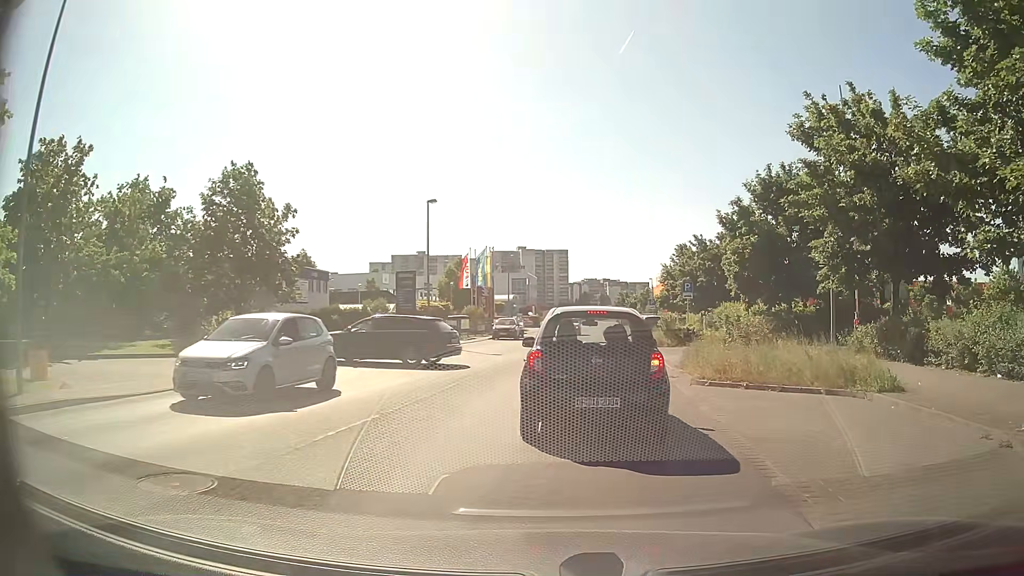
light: Day
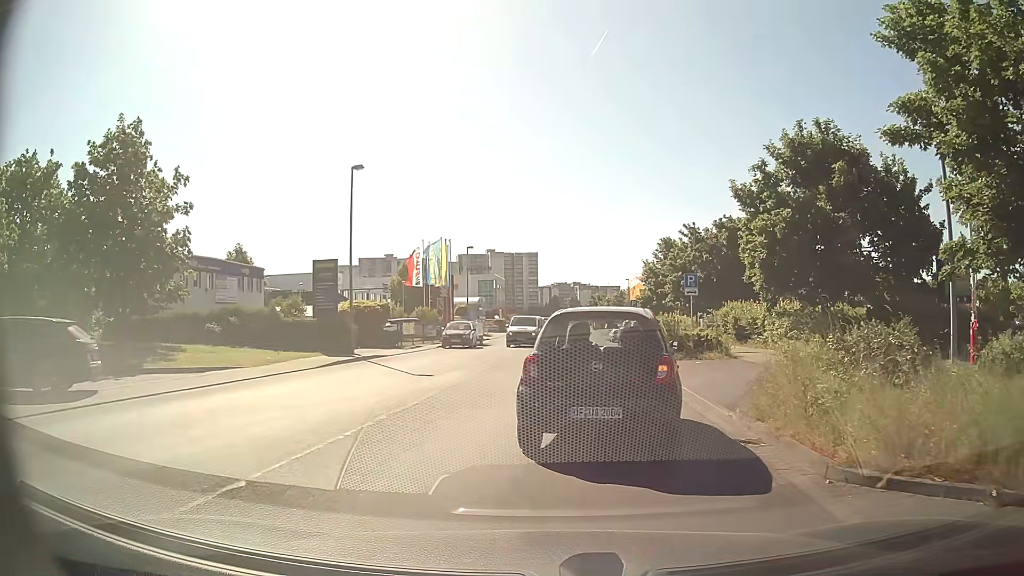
(+0.4, +8.8) m; +3°
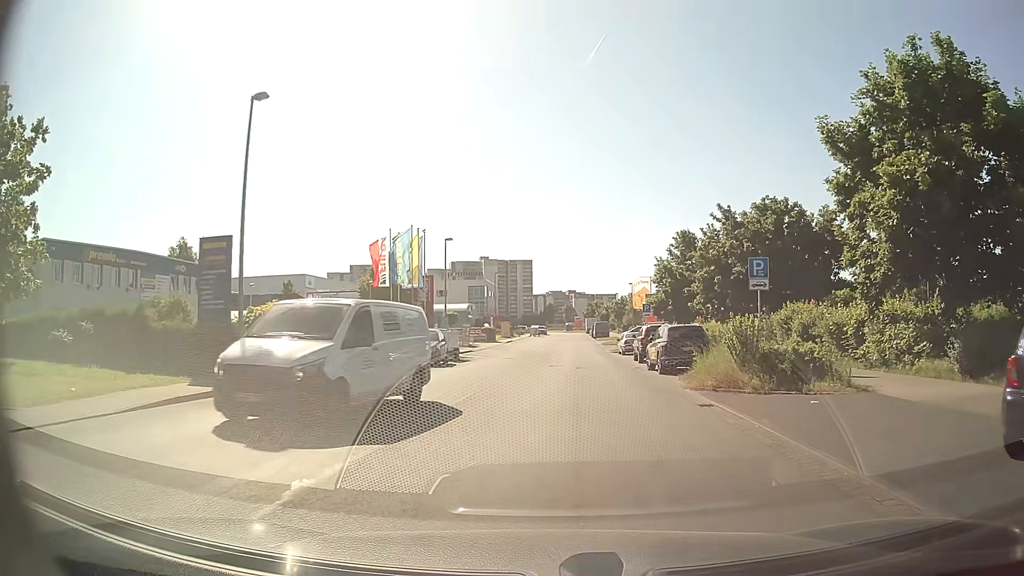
(0.0, +10.1) m; 0°
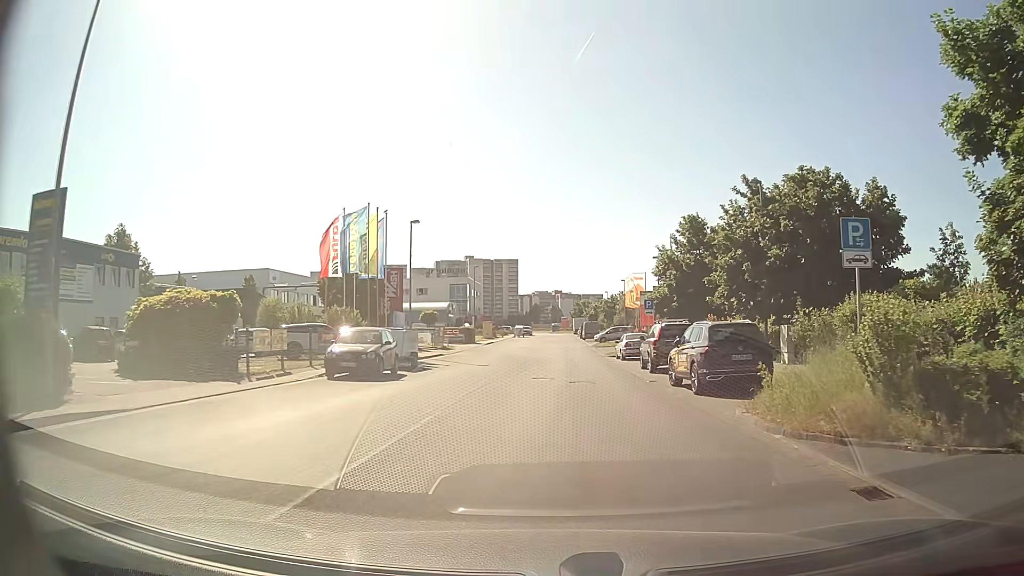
(+0.2, +7.8) m; +2°
(0, +10) (0, +20) (+1, +30) (+1, +40) (+1, +50) (+2, +60) (+2, +70) (+2, +80) (+3, +90) (+3, +100) m
